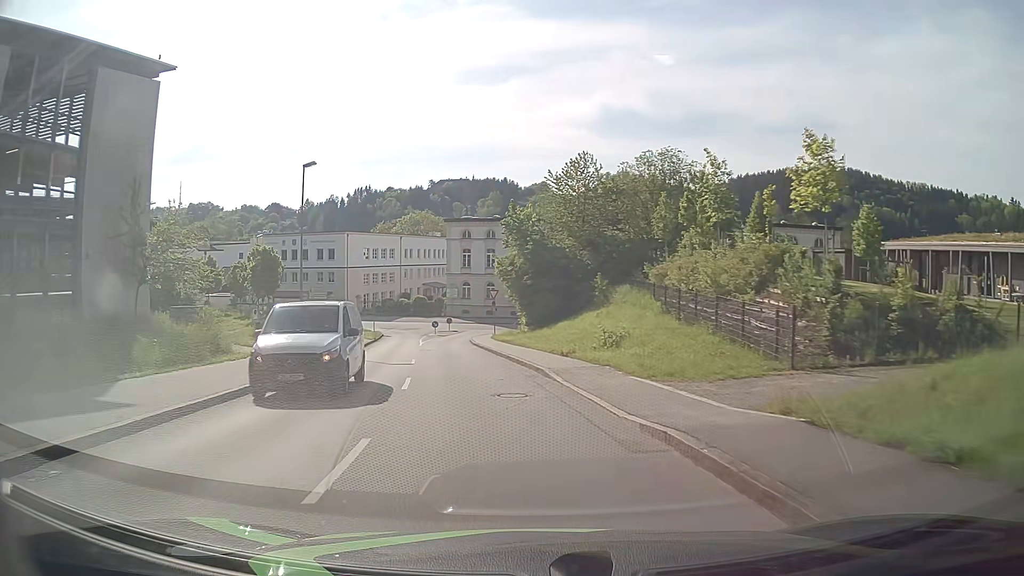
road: tertiary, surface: asphalt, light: Day
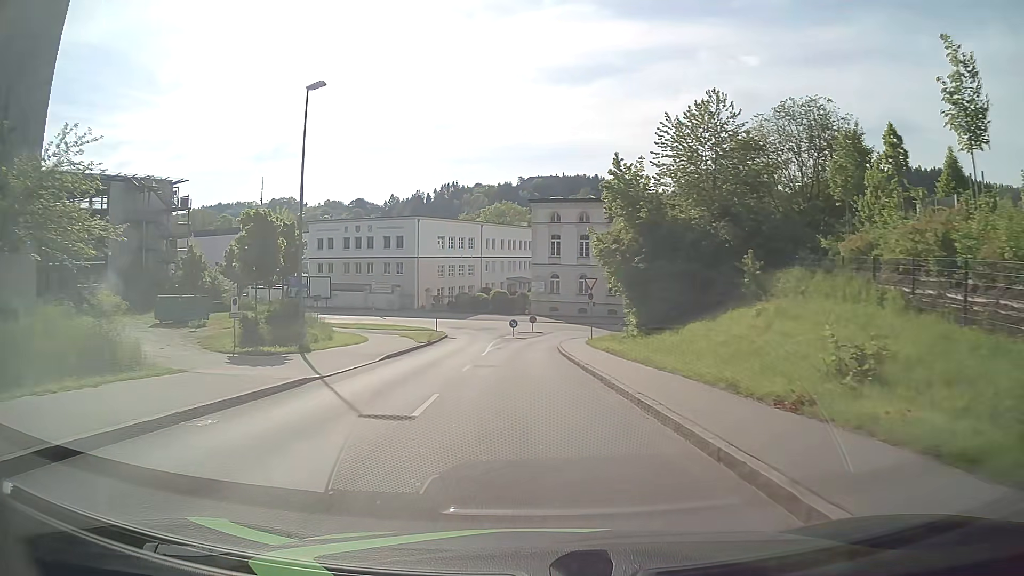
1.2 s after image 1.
(-1.0, +13.3) m; -9°
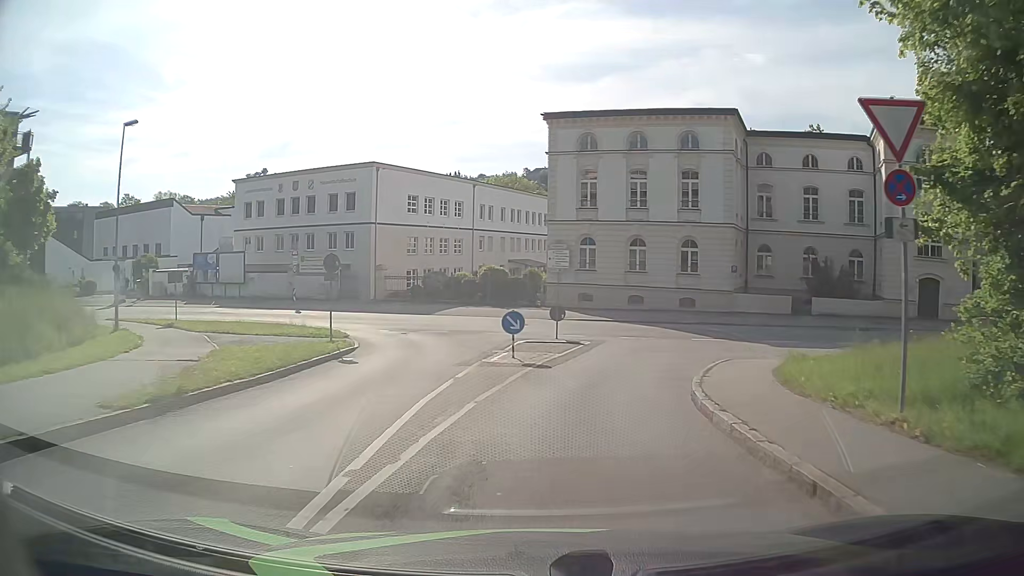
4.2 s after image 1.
(-0.5, +29.4) m; 0°
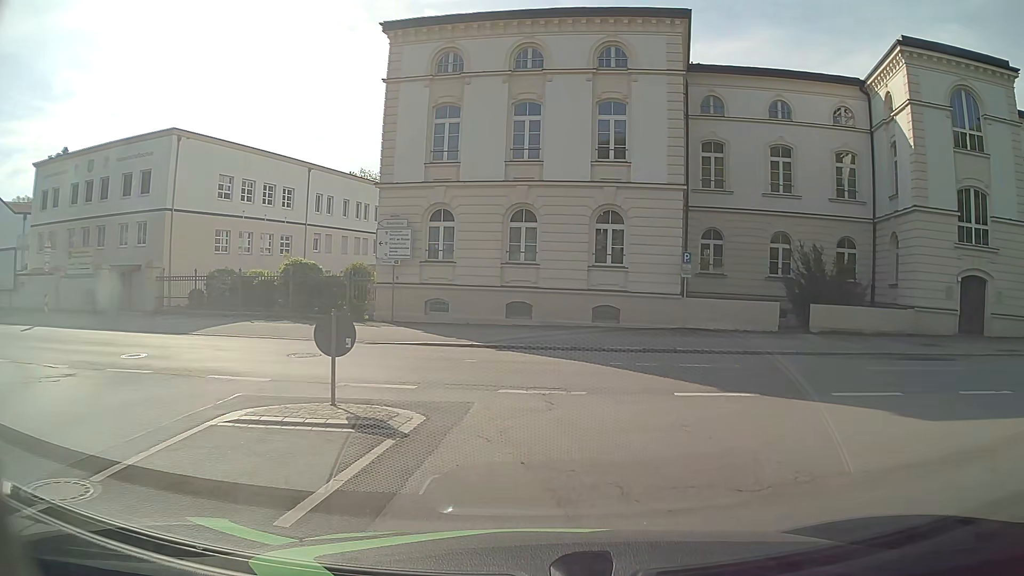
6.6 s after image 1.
(+1.3, +15.6) m; +11°
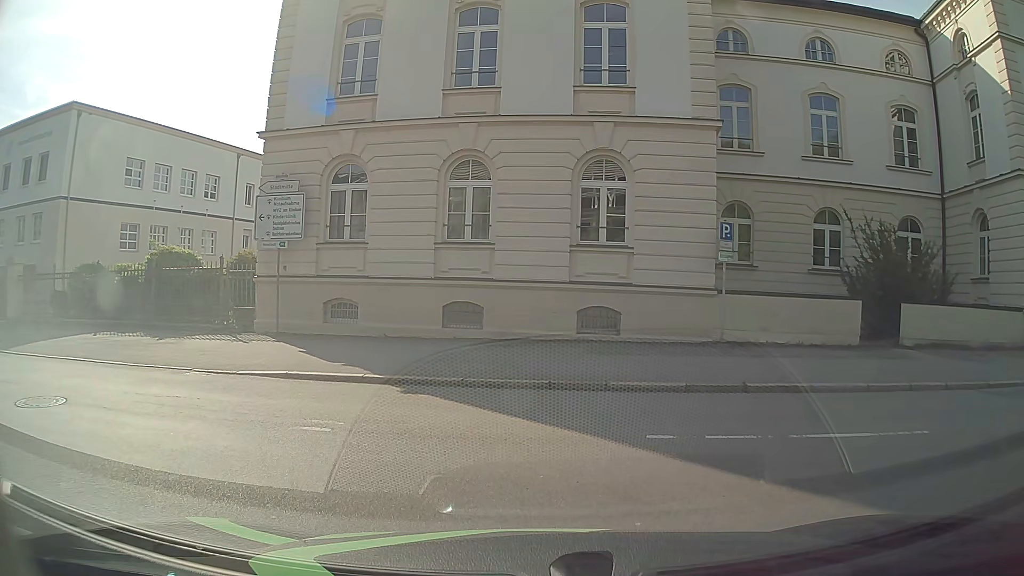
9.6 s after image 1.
(+0.3, +8.3) m; +1°
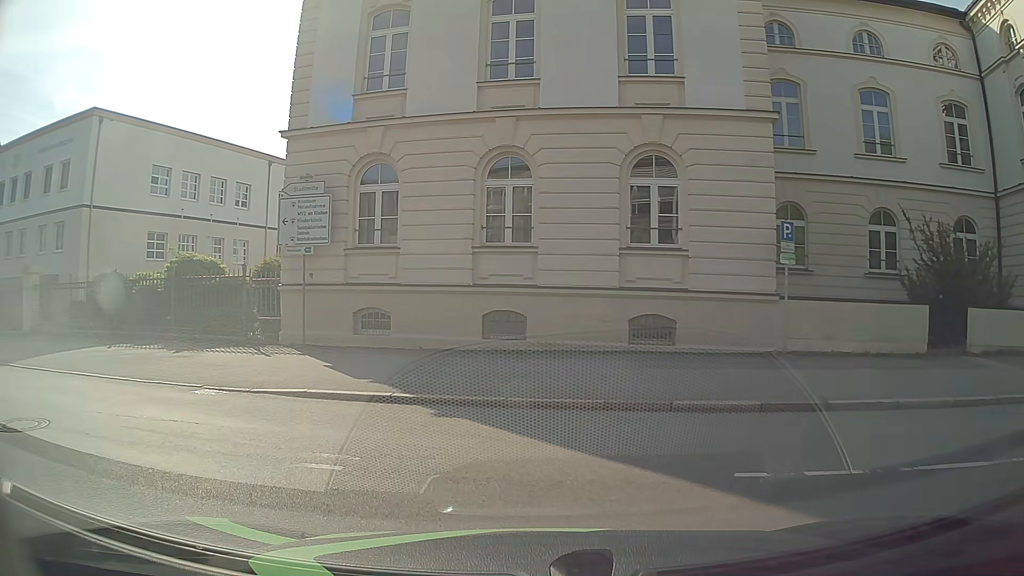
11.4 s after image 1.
(0.0, +1.5) m; -1°
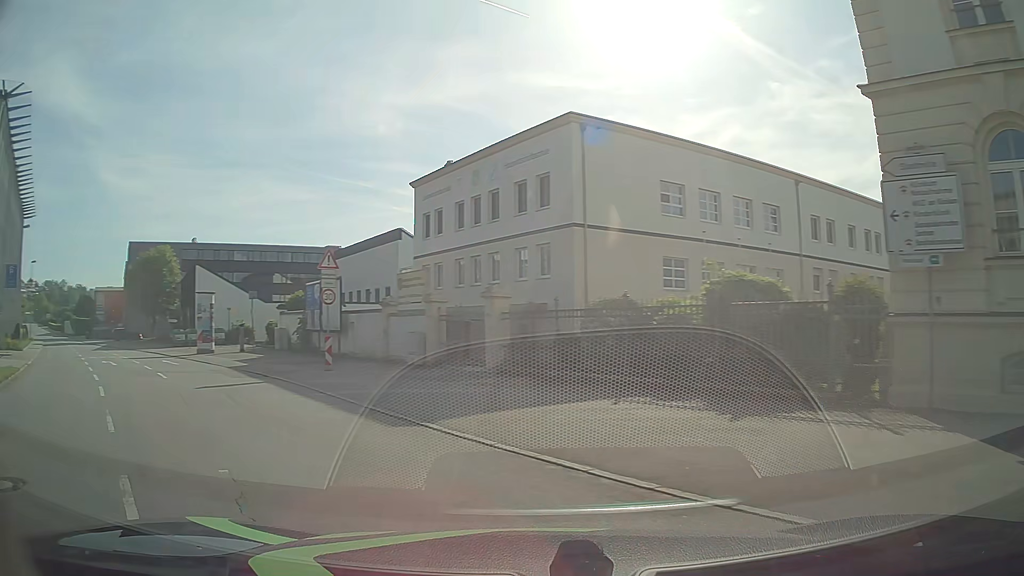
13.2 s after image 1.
(-2.6, +6.1) m; -43°
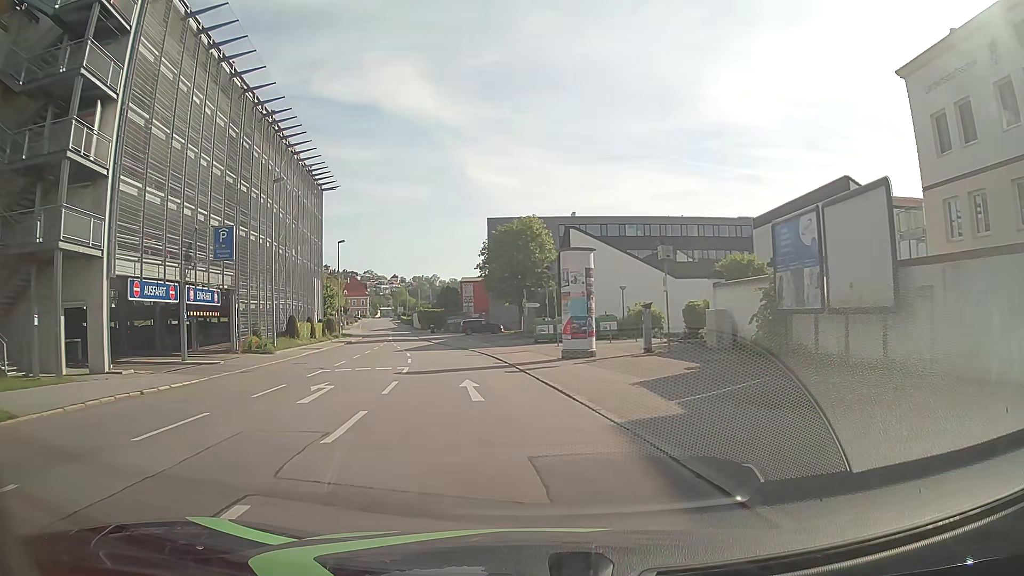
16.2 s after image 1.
(-8.5, +18.9) m; -35°
(-1, +10) (-2, +20) (-4, +30) (-6, +40) (-8, +49) (-10, +59) (-12, +69) (-14, +79) (-17, +88) (-19, +98) m
